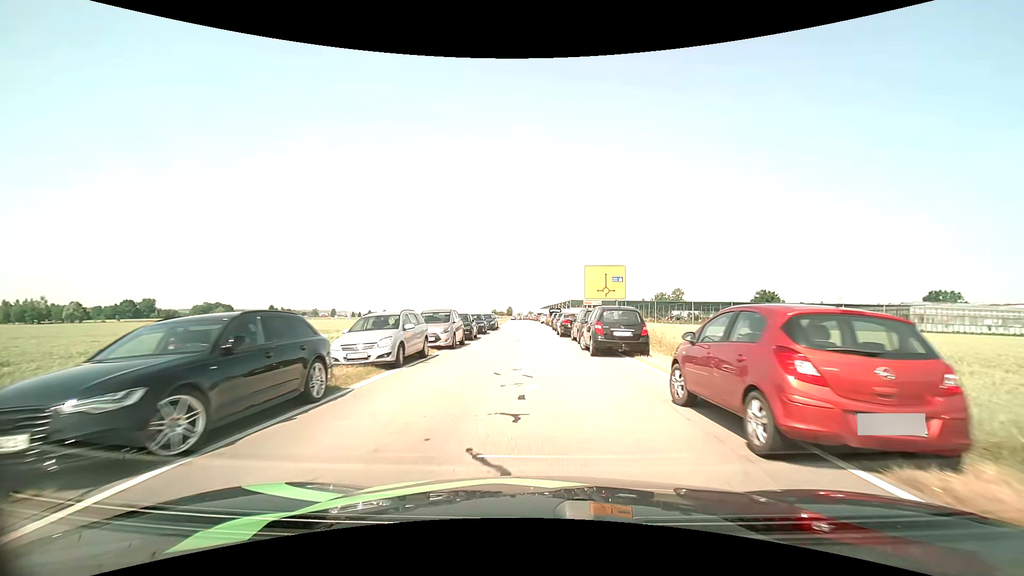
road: tertiary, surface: asphalt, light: Day
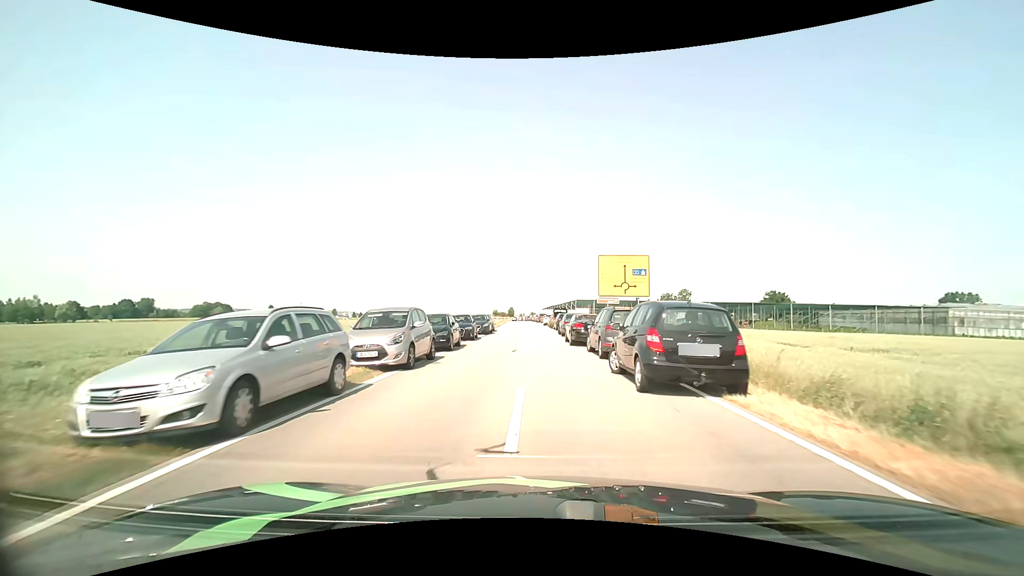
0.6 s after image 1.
(0.0, +6.9) m; 0°
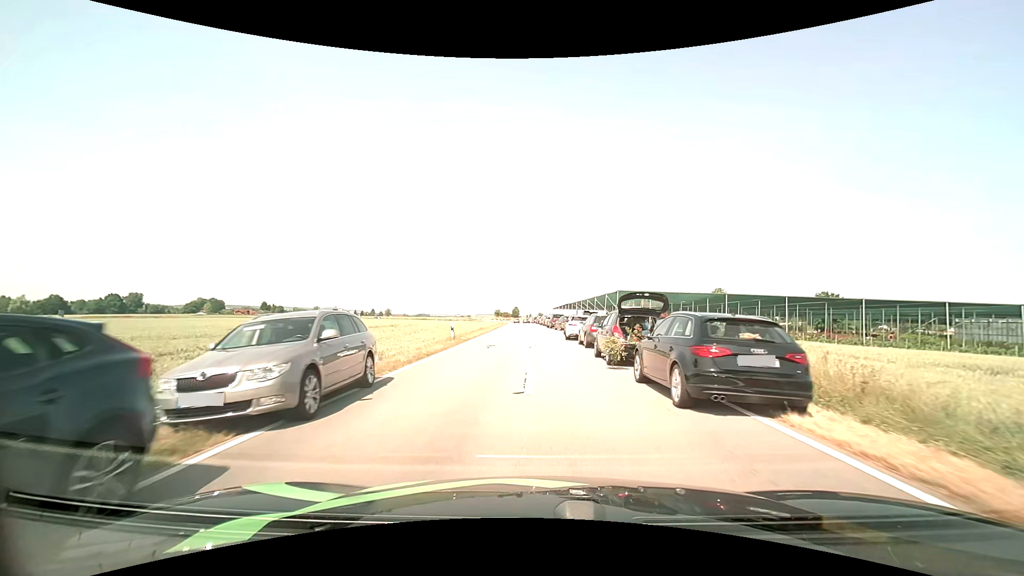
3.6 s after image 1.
(-0.4, +33.5) m; 0°
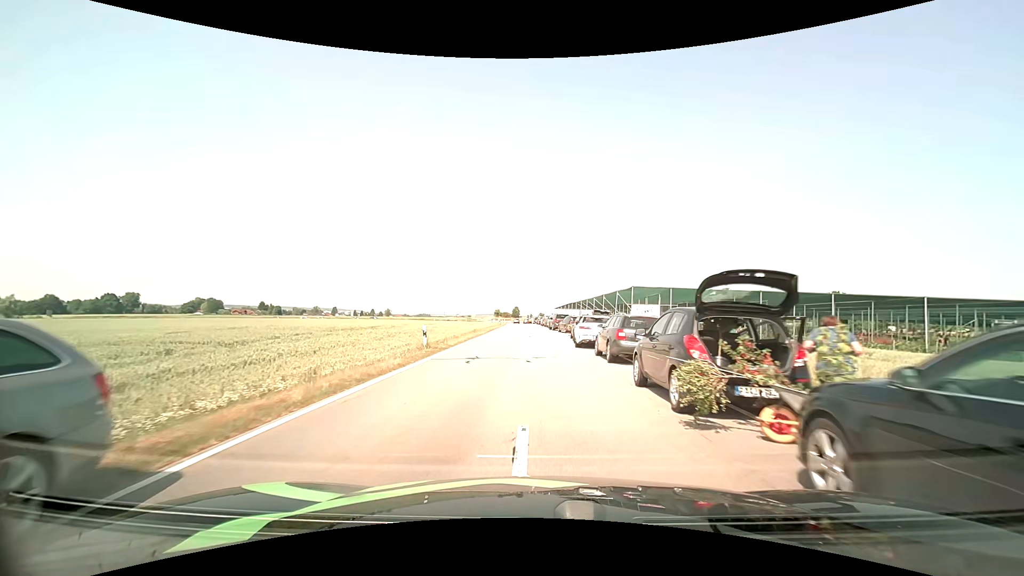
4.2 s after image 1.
(-0.1, +6.5) m; 0°
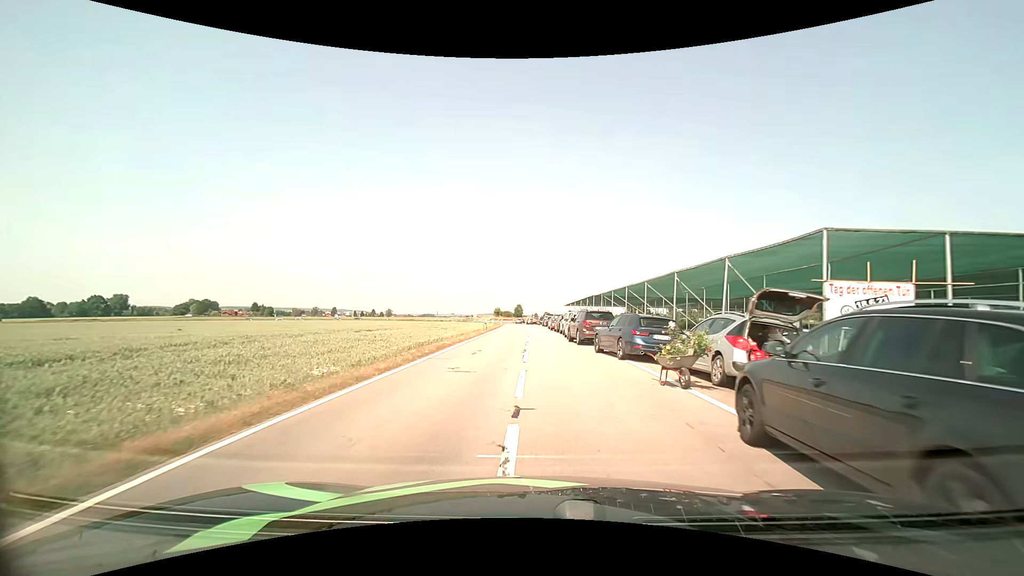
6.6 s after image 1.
(-0.1, +25.0) m; -1°
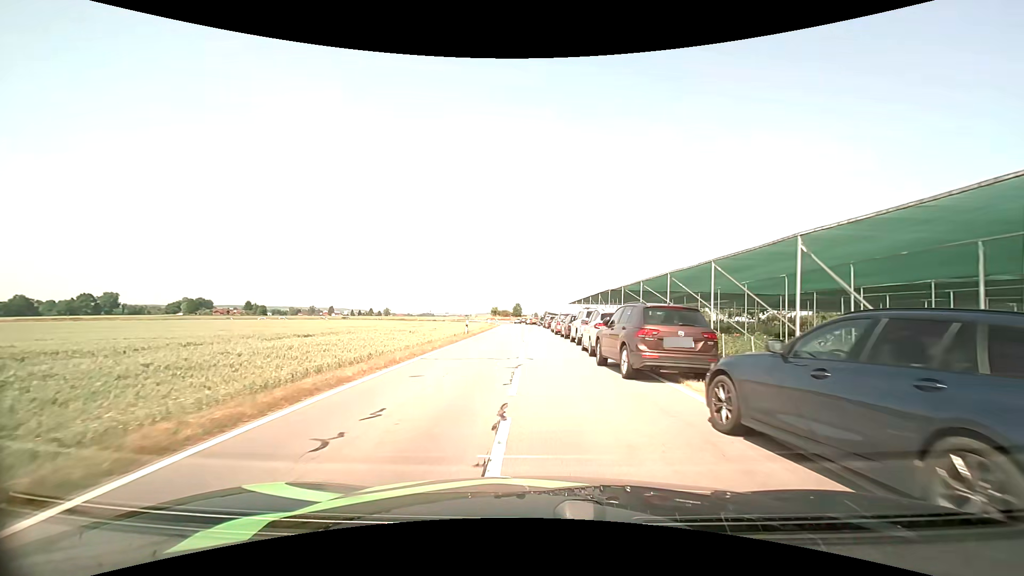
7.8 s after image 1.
(0.0, +12.2) m; 0°
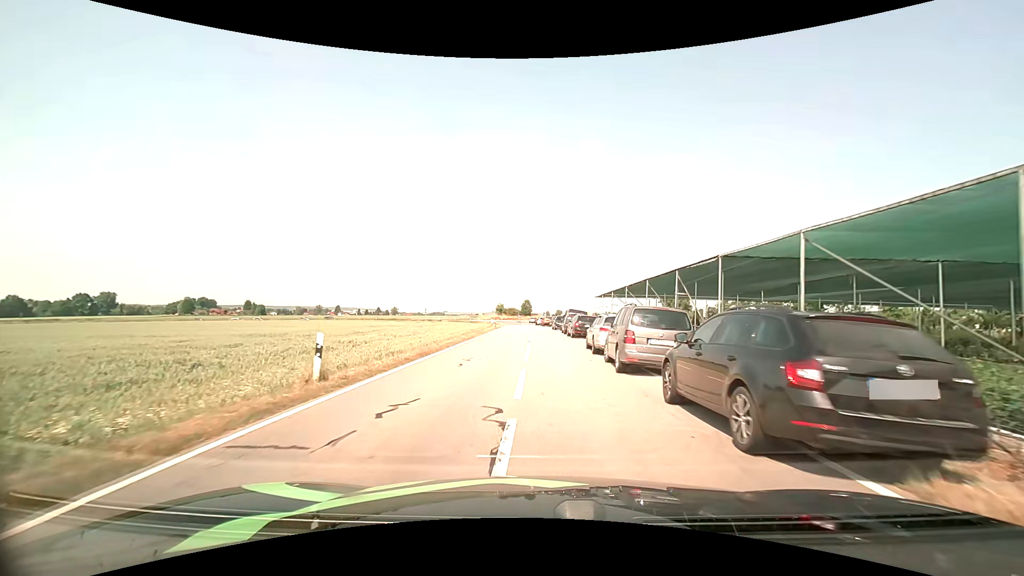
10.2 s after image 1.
(-0.2, +24.4) m; -1°
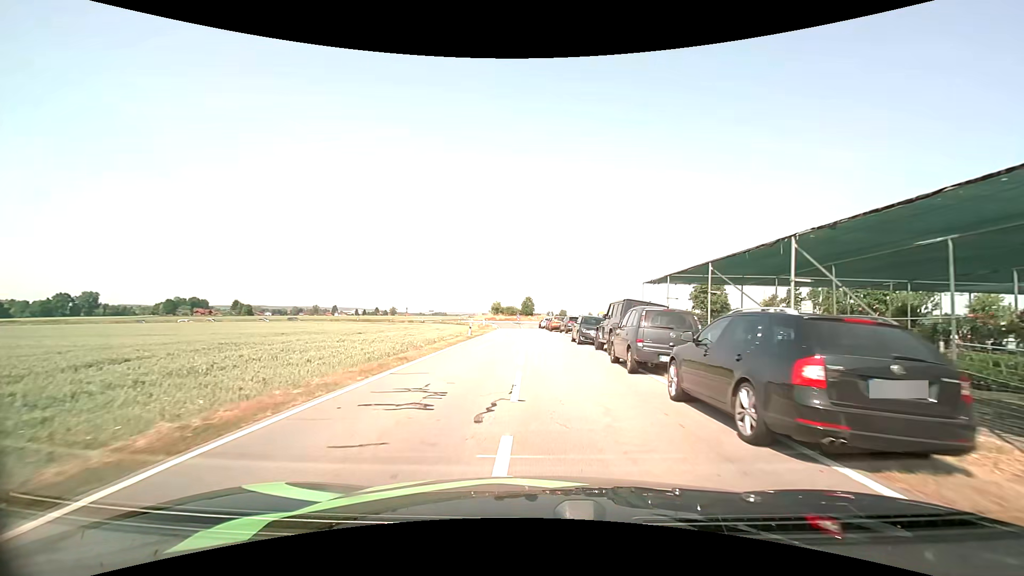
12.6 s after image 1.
(-0.1, +25.0) m; 0°
(0, +10) (0, +20) (0, +30) (0, +40) (-1, +50) (-1, +60) (-1, +70) (-2, +80) (-2, +90) (-2, +100) m
